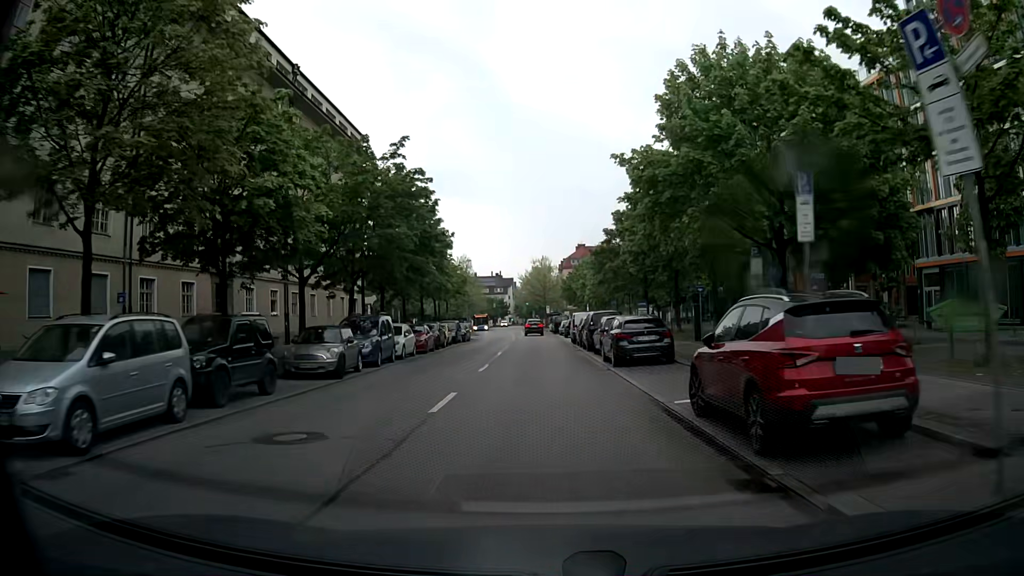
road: tertiary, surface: asphalt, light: Day
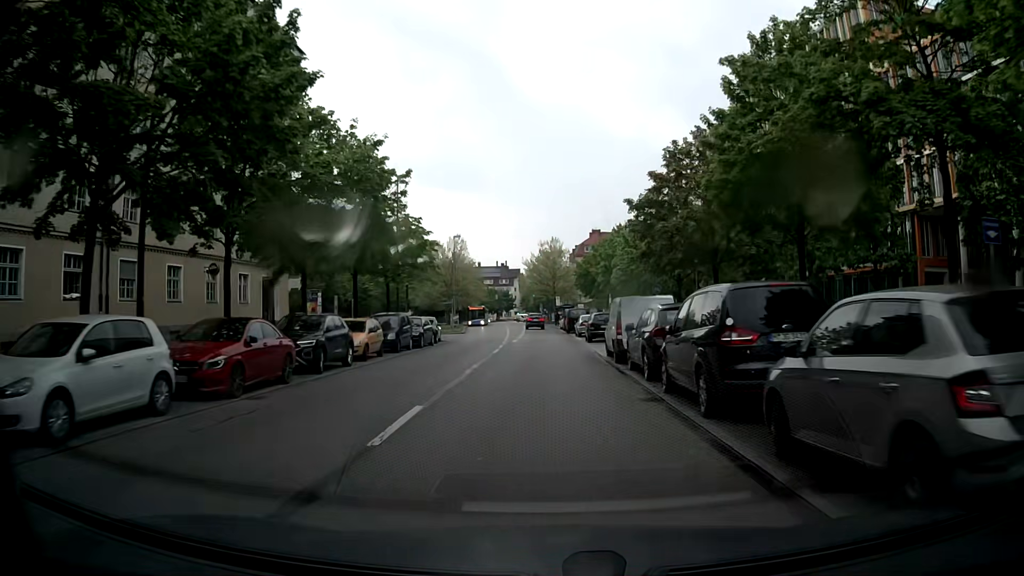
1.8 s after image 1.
(-0.2, +21.3) m; -1°
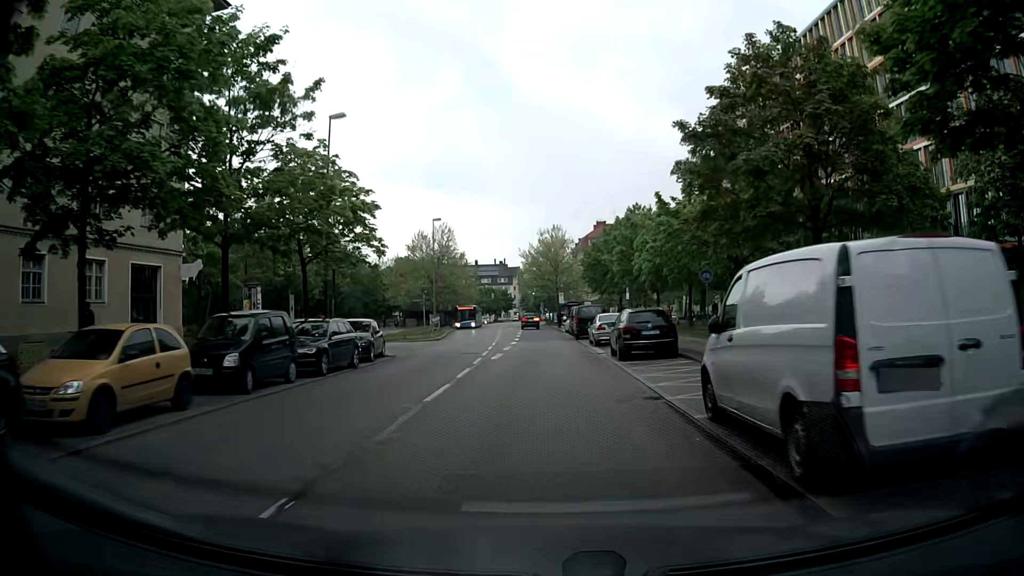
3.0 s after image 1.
(0.0, +14.2) m; 0°
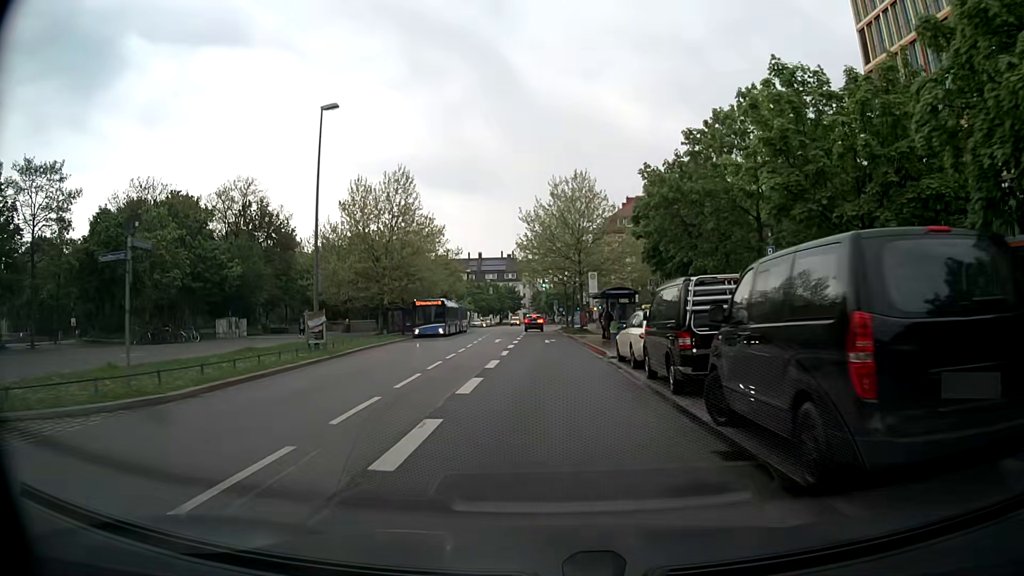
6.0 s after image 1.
(-0.4, +34.2) m; -1°
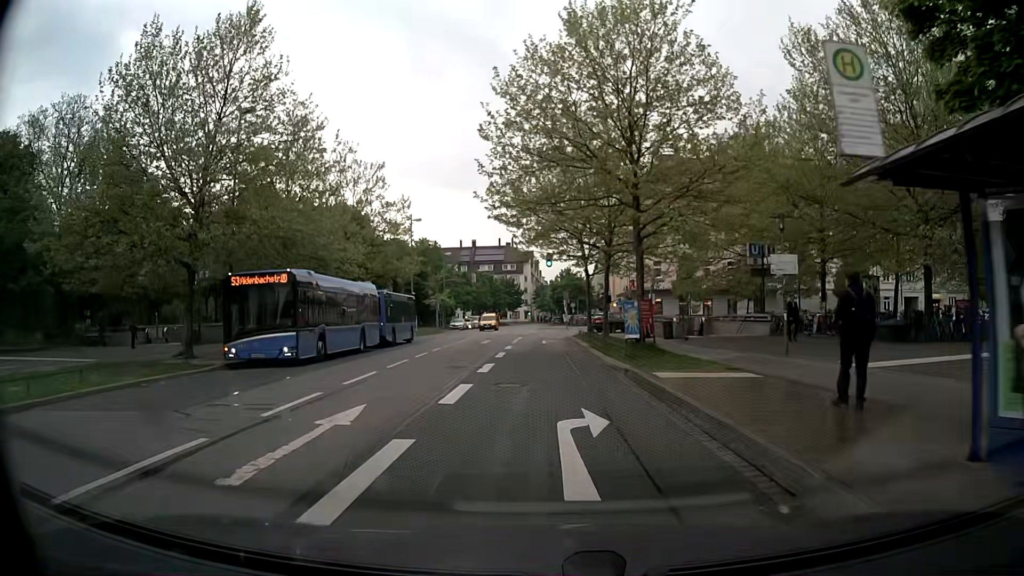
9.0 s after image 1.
(-0.2, +31.8) m; -1°
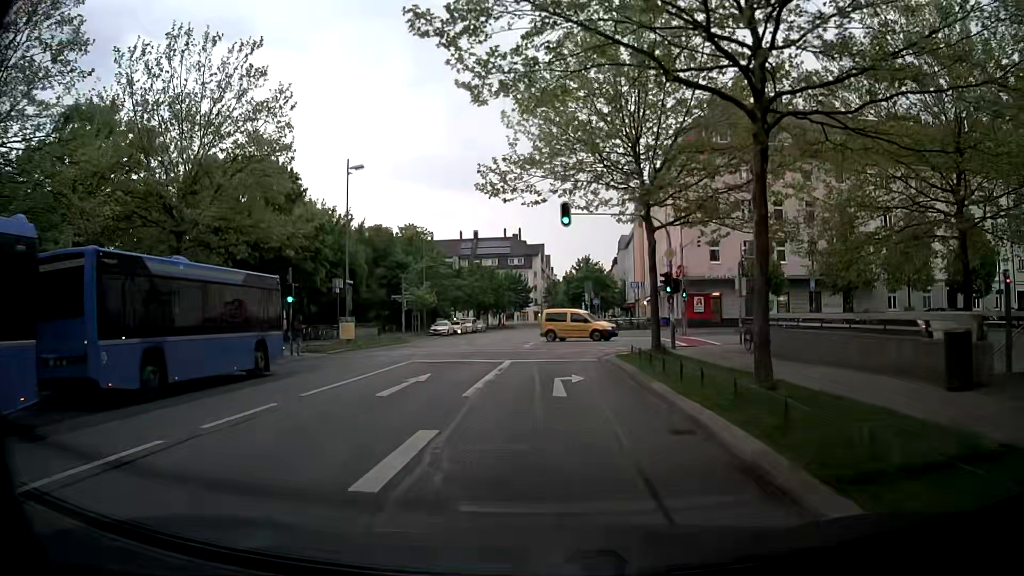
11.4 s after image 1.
(-0.1, +23.2) m; -1°
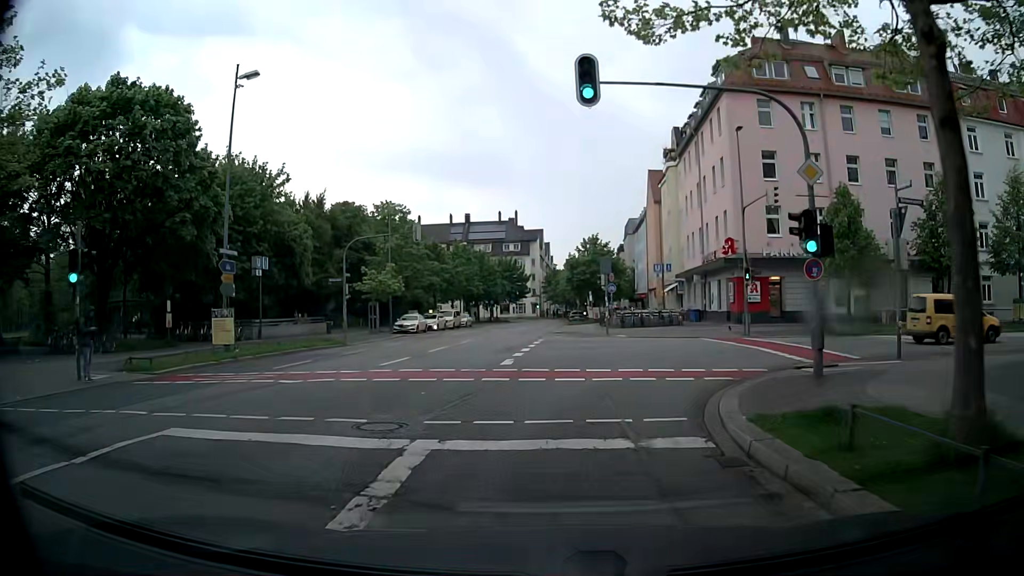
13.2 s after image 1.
(+0.1, +15.3) m; 0°
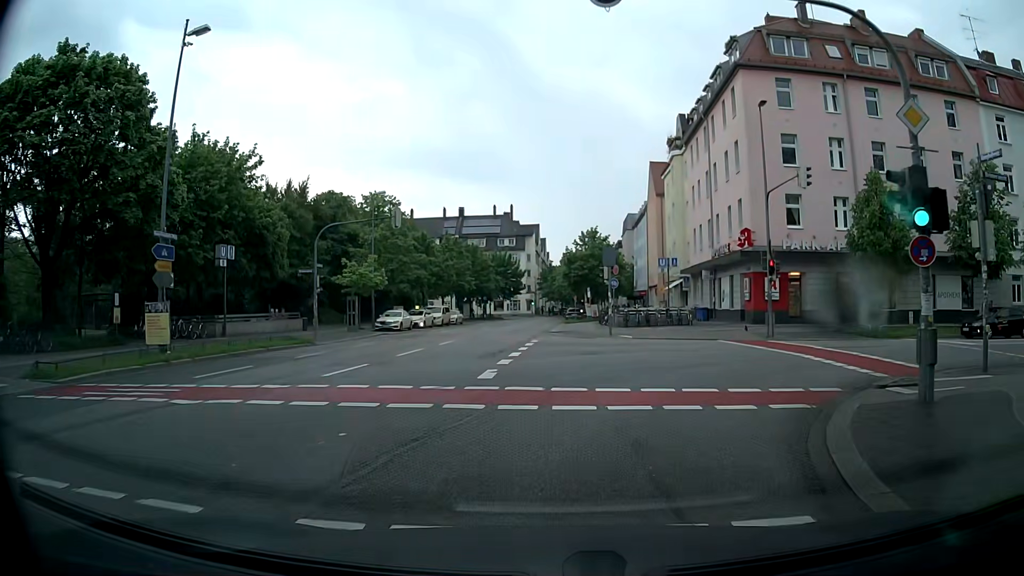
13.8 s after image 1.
(0.0, +4.2) m; -1°
(+1, +10) (+8, +17) (+18, +19) (+28, +20) (+38, +19) (+48, +19) (+58, +19) (+68, +18) (+78, +18) (+88, +18) m
